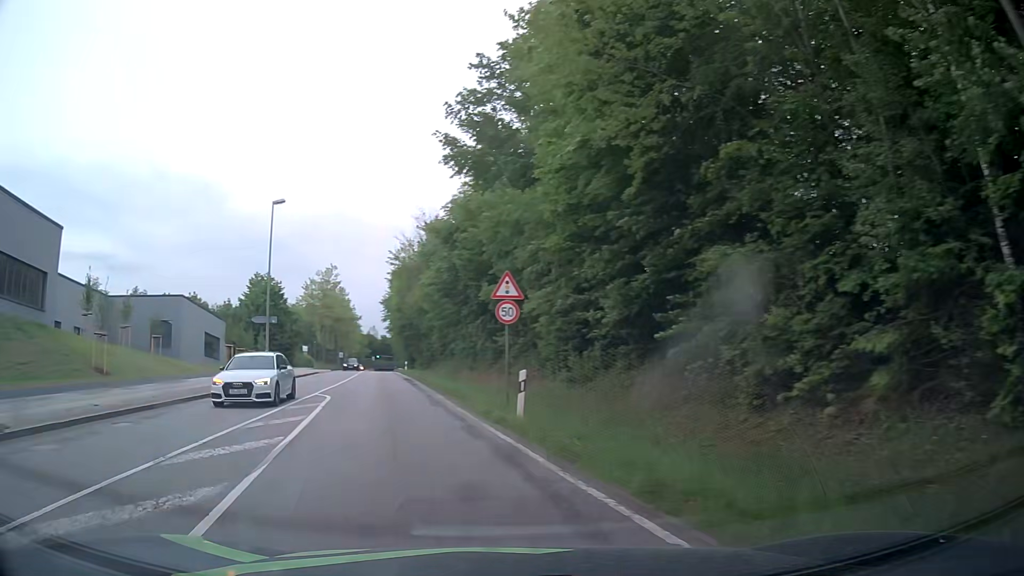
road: secondary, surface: asphalt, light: Day
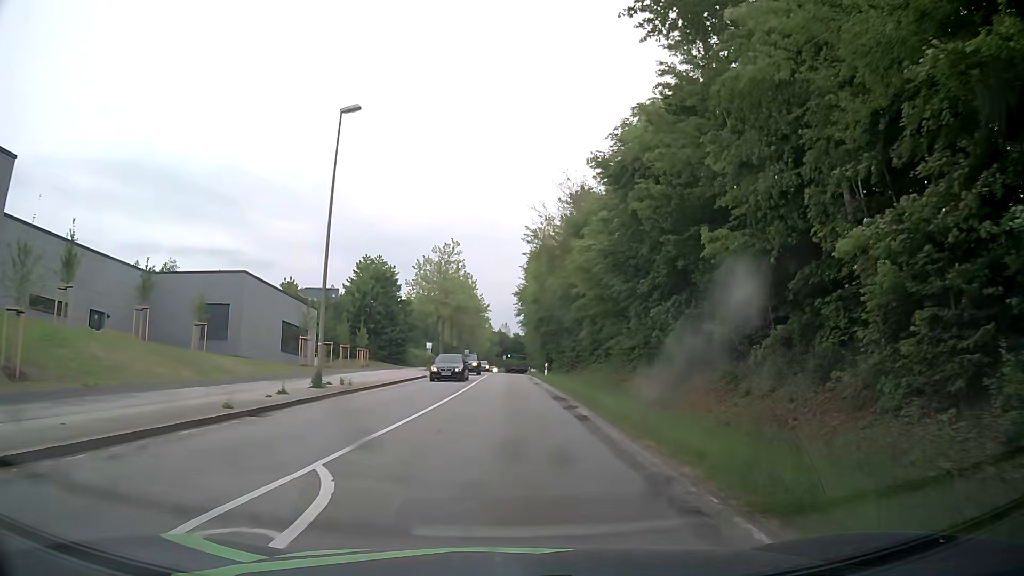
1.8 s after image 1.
(-2.3, +16.1) m; -10°
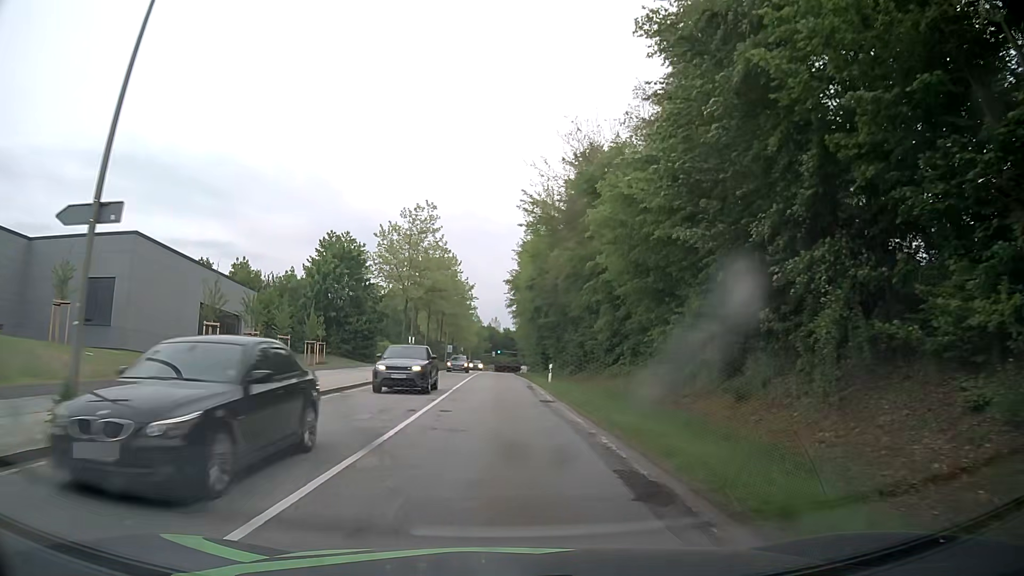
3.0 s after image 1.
(0.0, +14.2) m; 0°
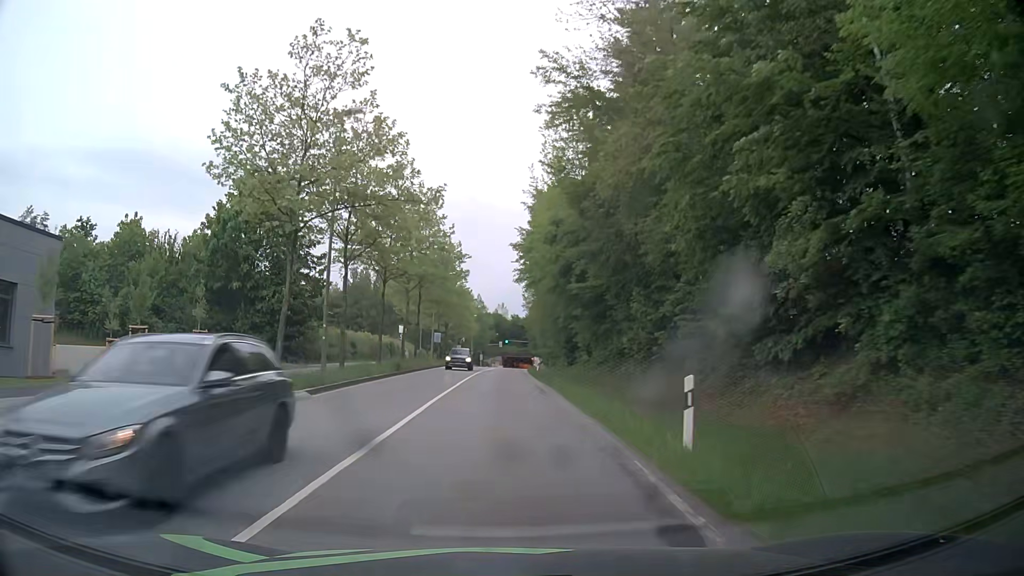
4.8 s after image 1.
(0.0, +25.7) m; 0°
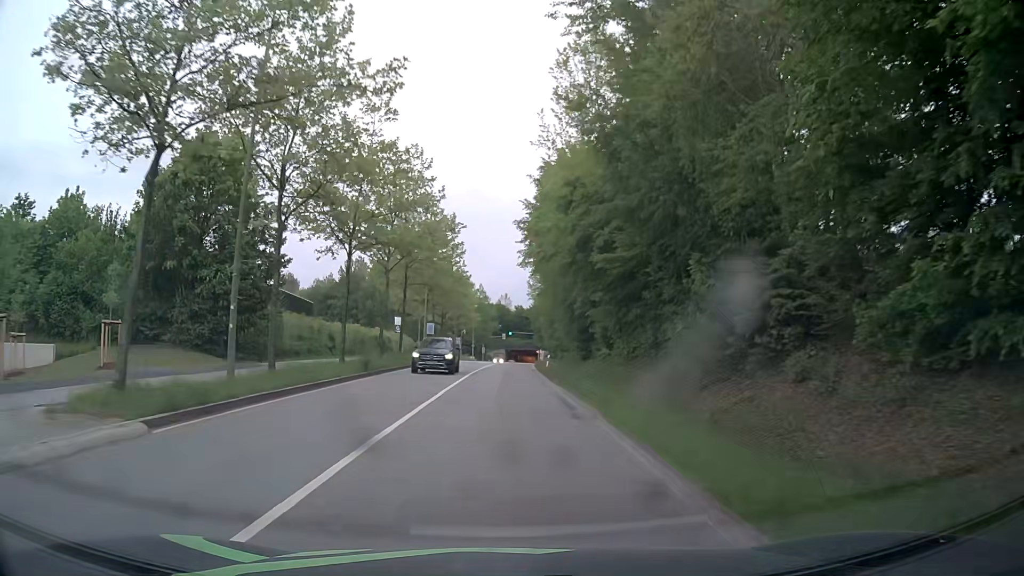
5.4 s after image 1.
(-0.1, +8.7) m; 0°
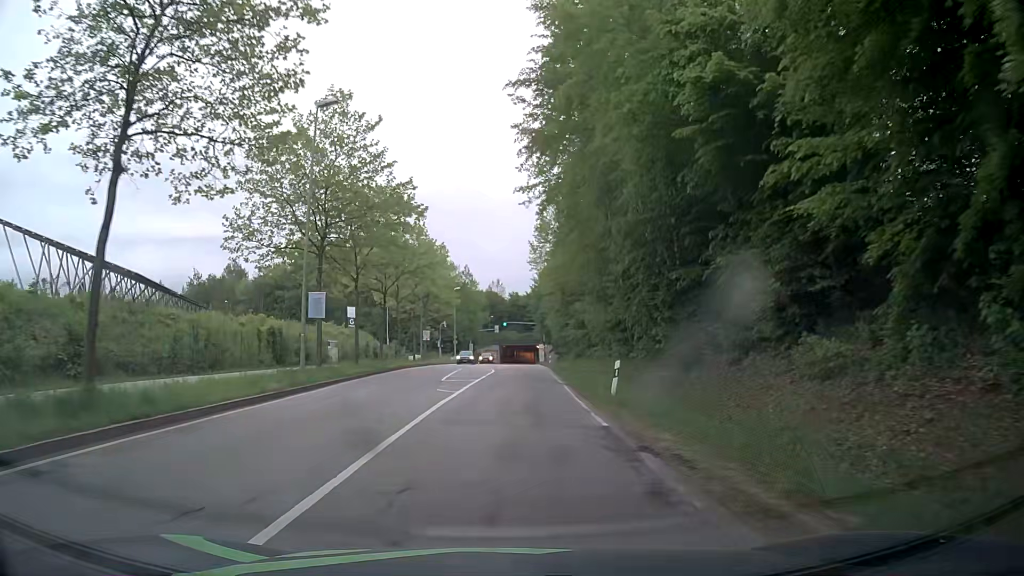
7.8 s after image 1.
(0.0, +32.4) m; +1°
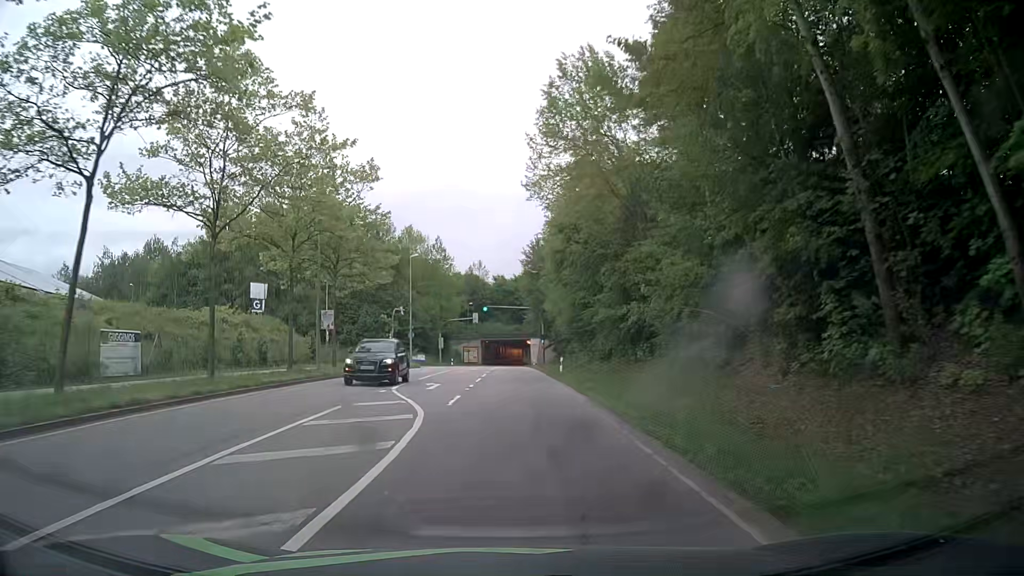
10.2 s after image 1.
(-0.1, +30.5) m; 0°
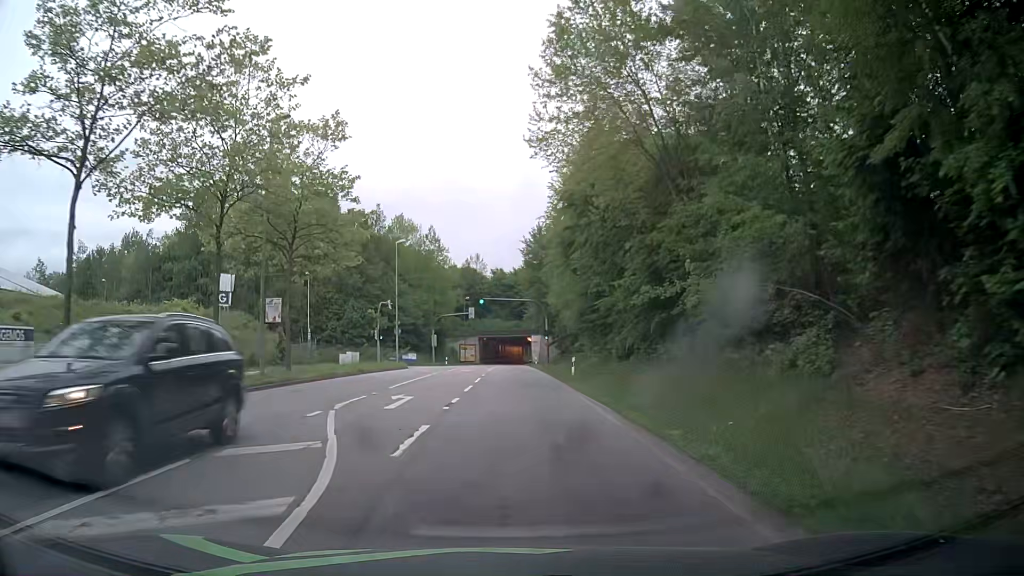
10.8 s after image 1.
(0.0, +7.6) m; 0°
(0, +10) (0, +20) (0, +30) (0, +40) (0, +50) (0, +60) (0, +70) (0, +80) (0, +90) (+1, +100) m
